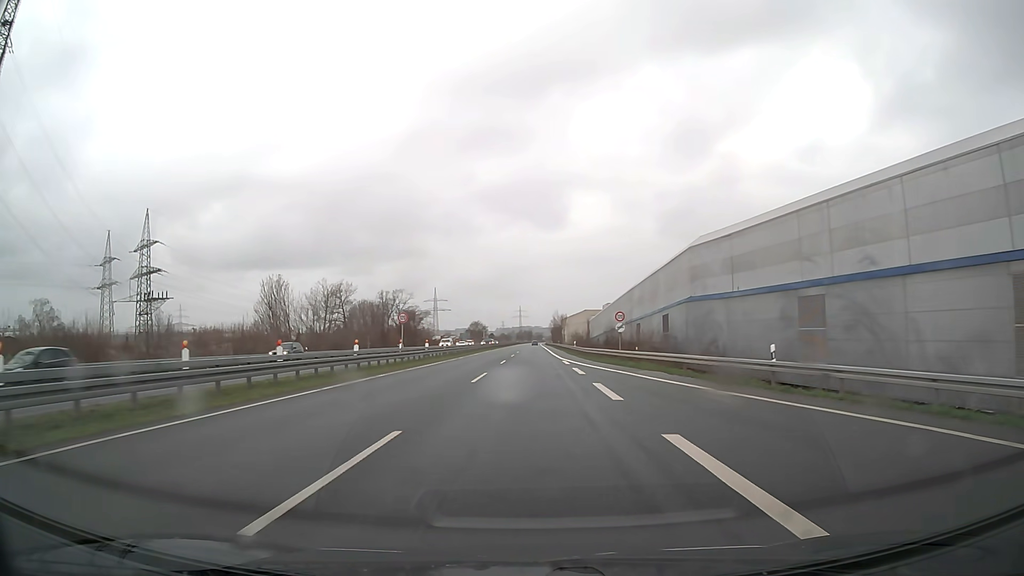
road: trunk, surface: asphalt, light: Day
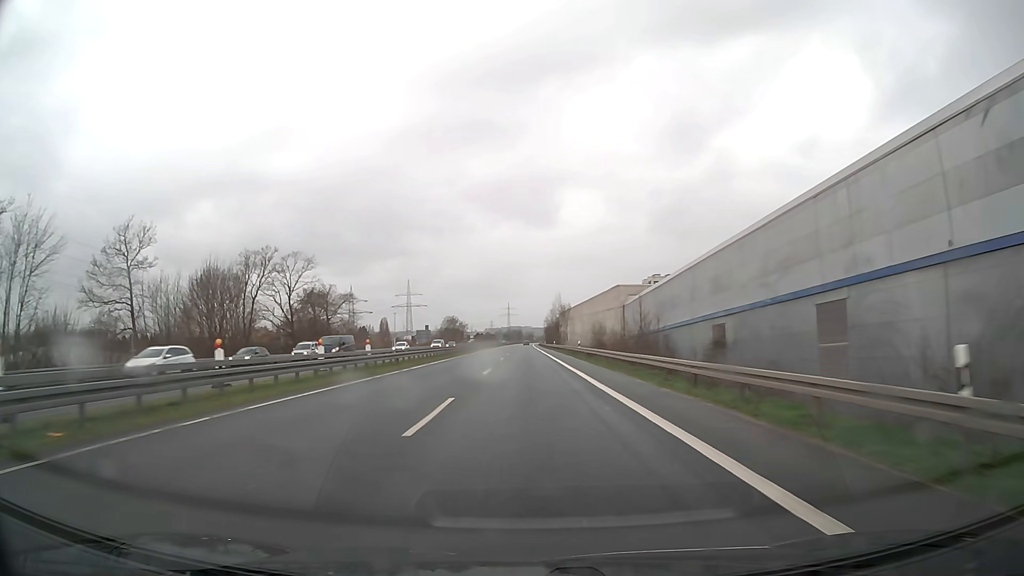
(+0.3, +66.8) m; +1°
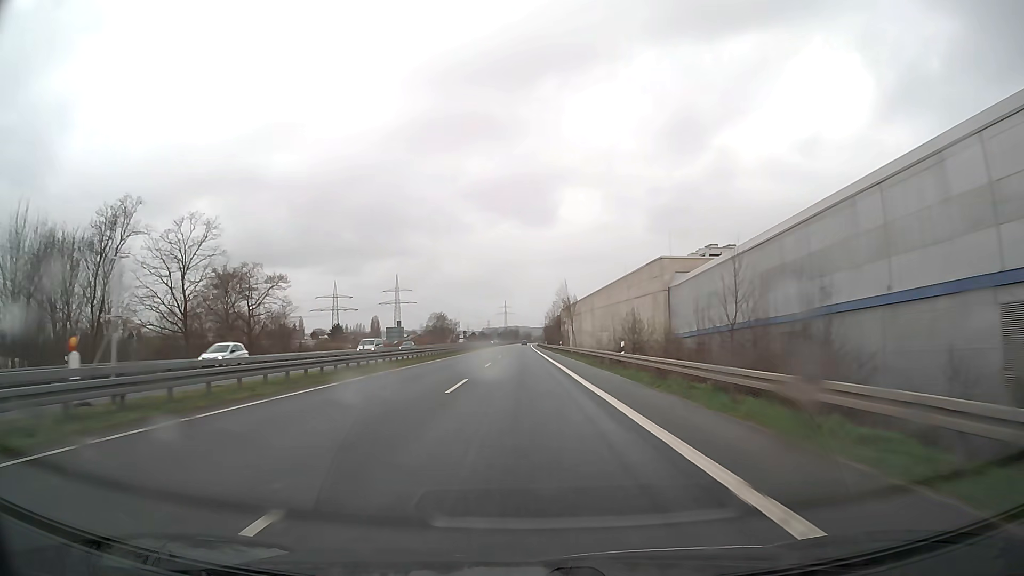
(+0.1, +28.5) m; 0°
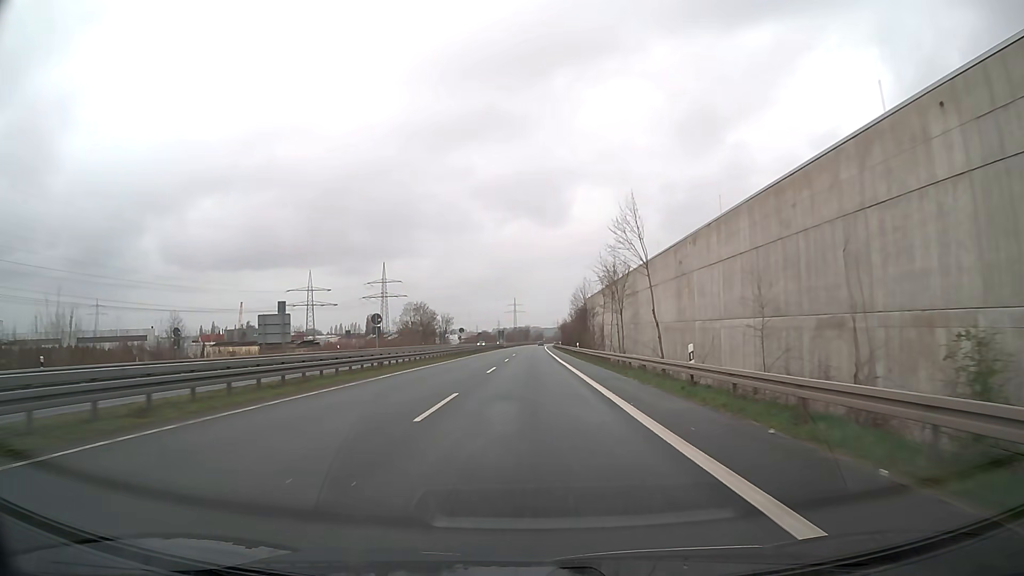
(-0.3, +60.0) m; -1°
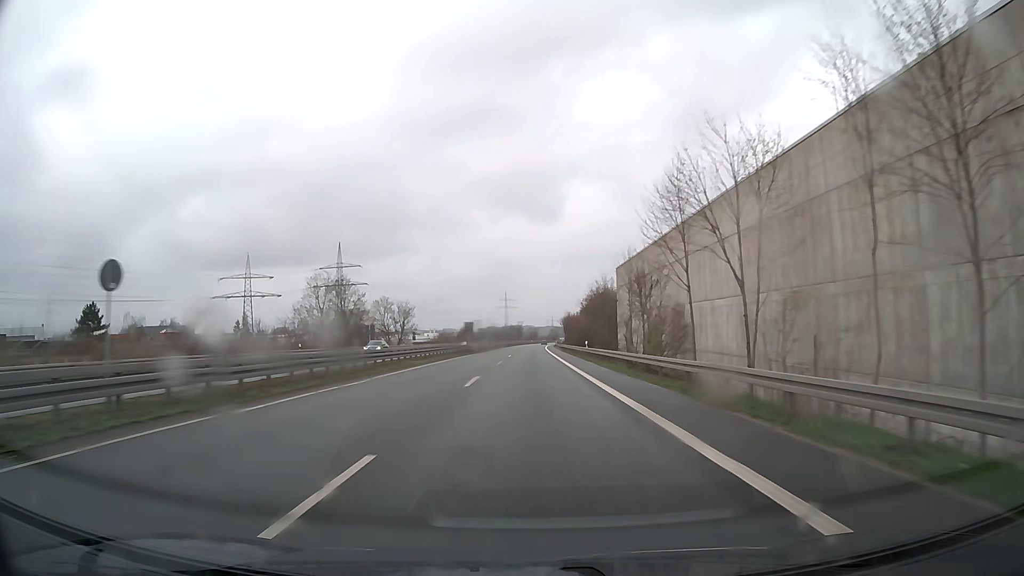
(+0.2, +63.9) m; 0°
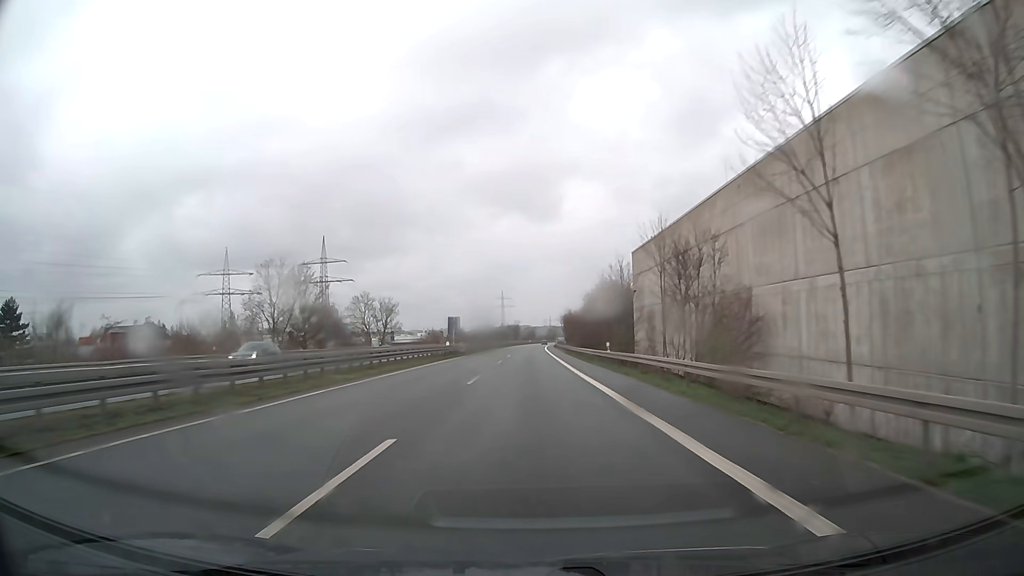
(+0.1, +16.6) m; 0°
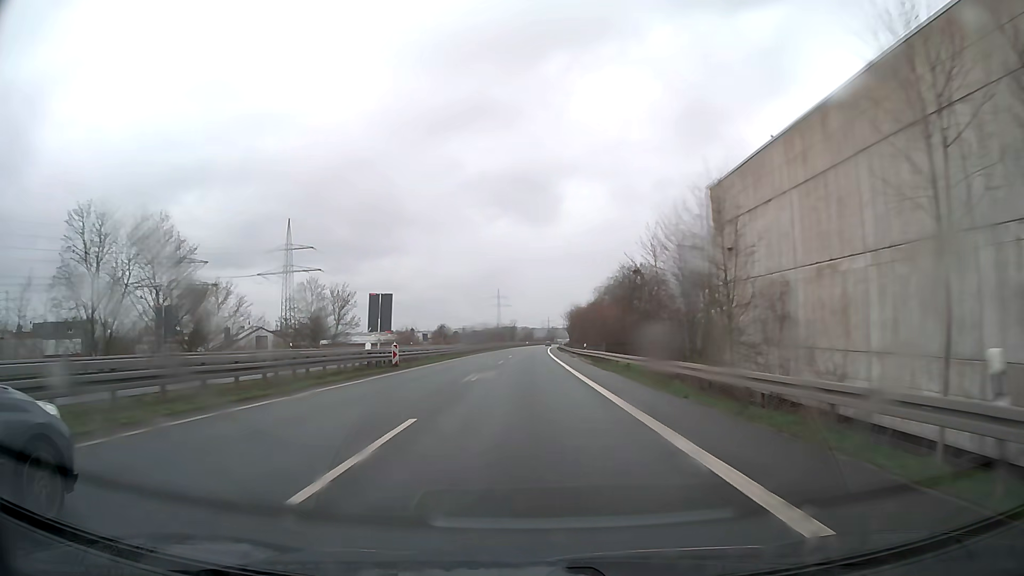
(+0.1, +33.9) m; 0°
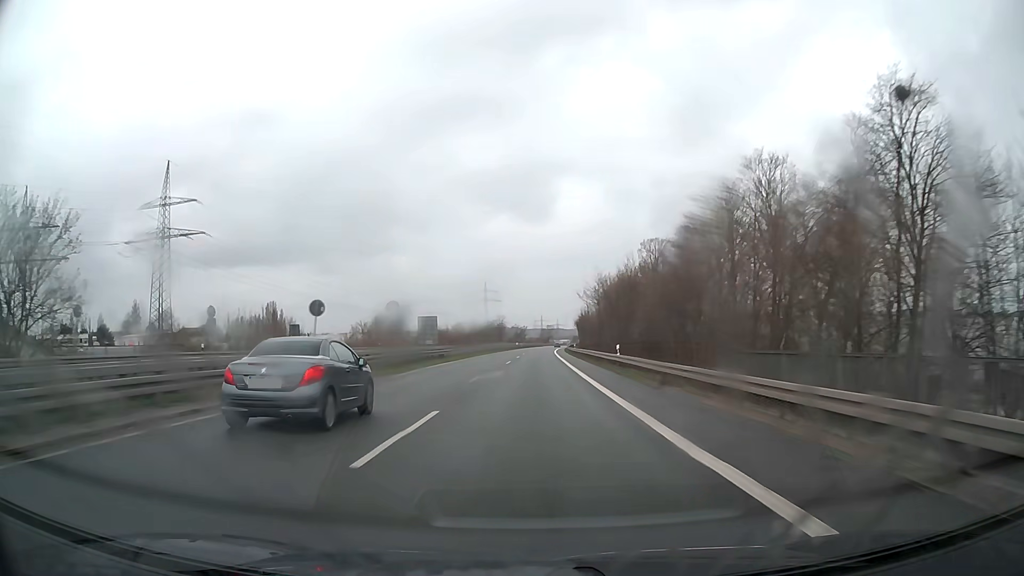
(+0.5, +70.6) m; +1°
(0, +10) (0, +20) (0, +30) (0, +40) (0, +50) (+1, +60) (+1, +70) (+1, +80) (+1, +90) (+2, +100) m
